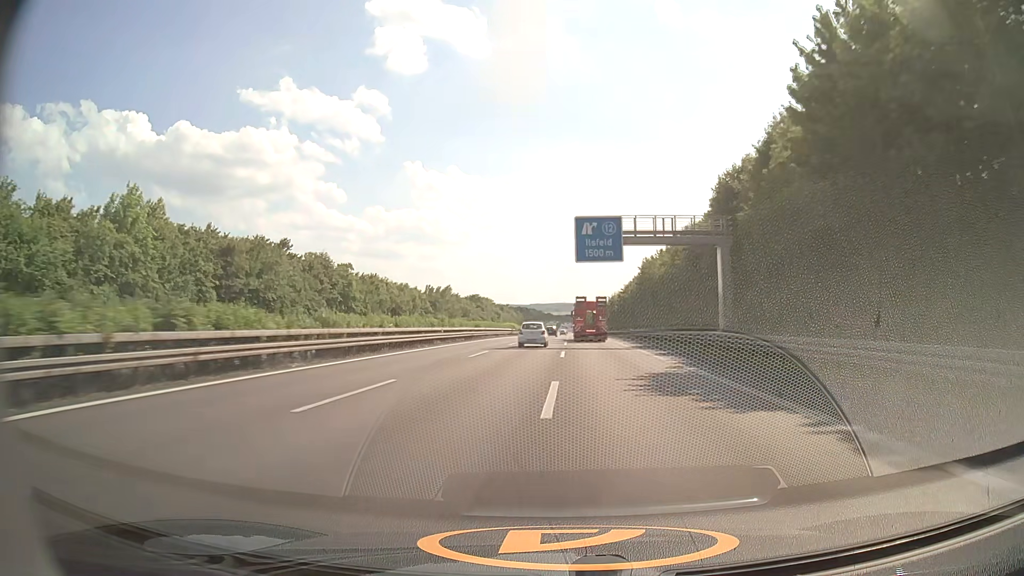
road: motorway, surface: asphalt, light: Day
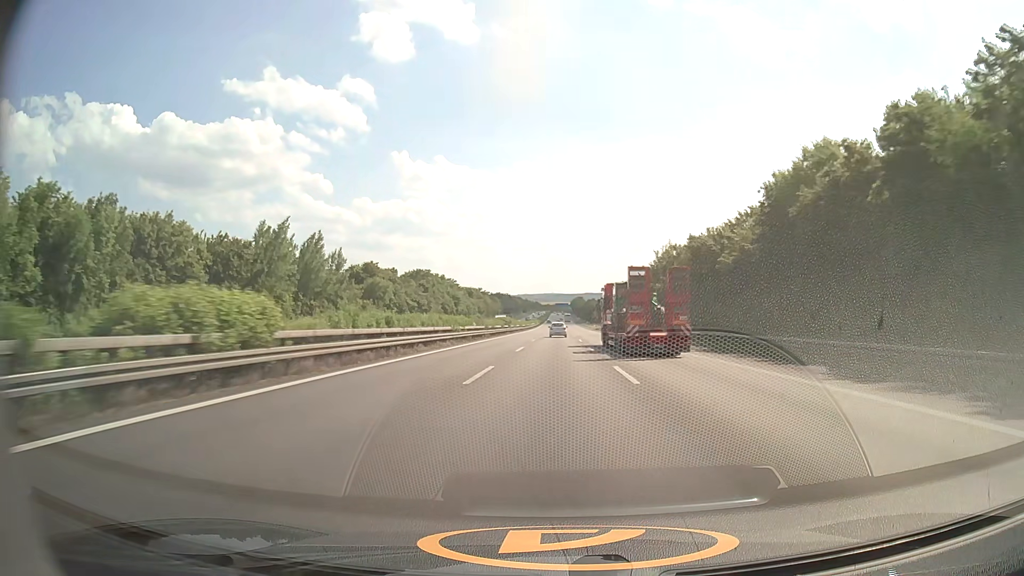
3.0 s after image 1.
(+0.6, +101.3) m; +1°
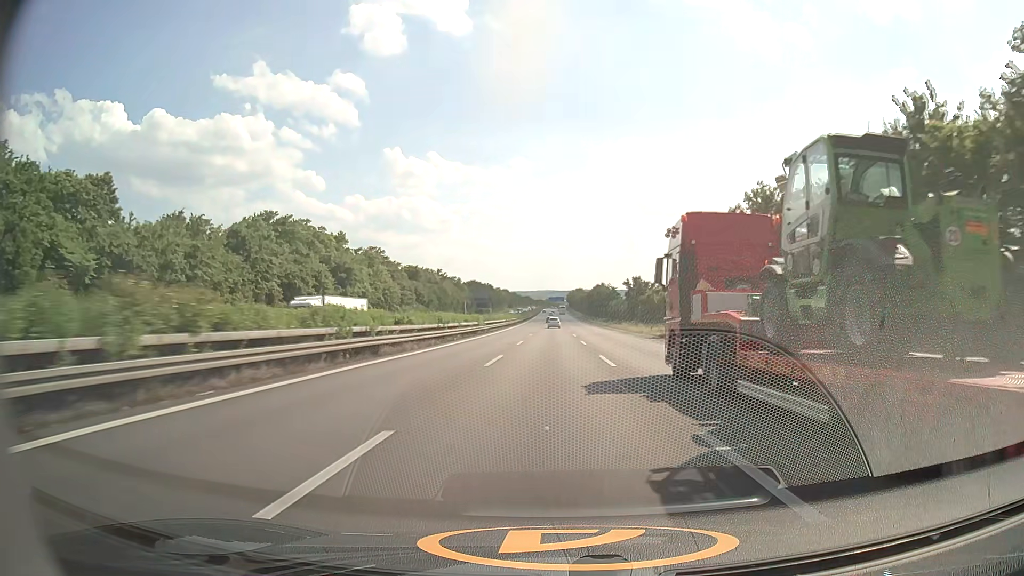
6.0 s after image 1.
(+1.0, +102.2) m; +1°
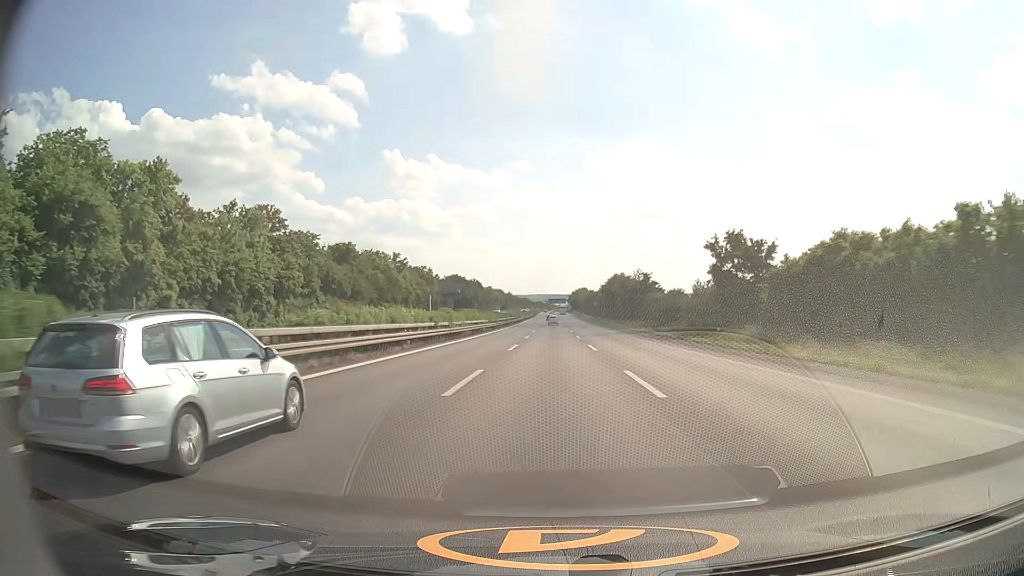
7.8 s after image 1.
(-0.1, +61.5) m; 0°
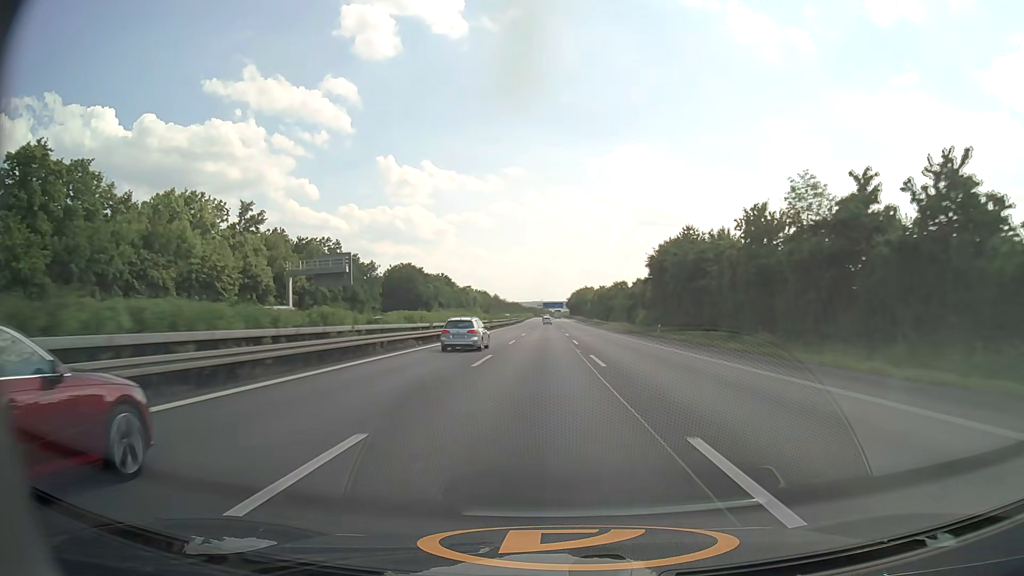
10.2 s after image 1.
(+0.3, +81.3) m; 0°
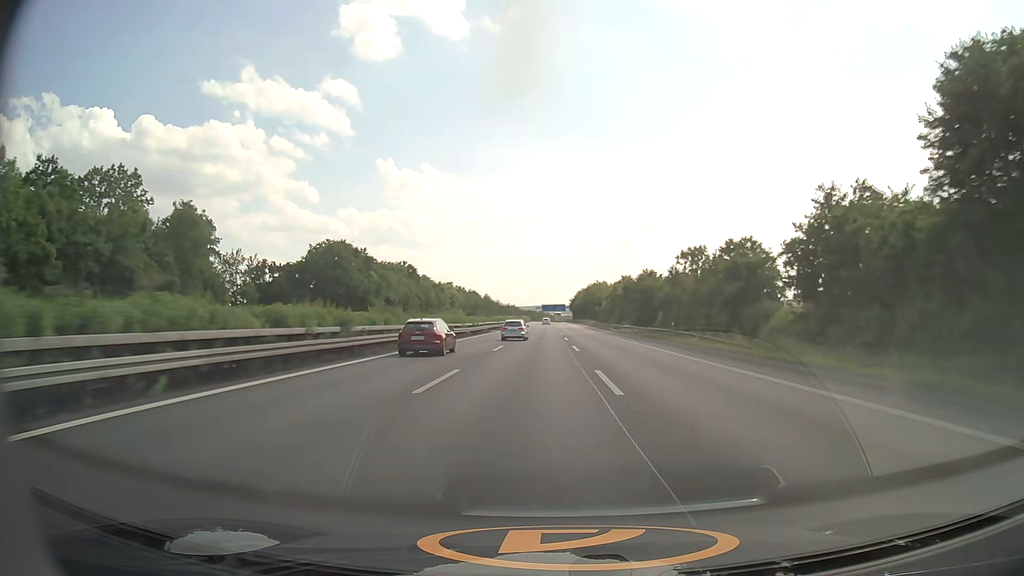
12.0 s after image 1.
(-0.1, +60.8) m; 0°
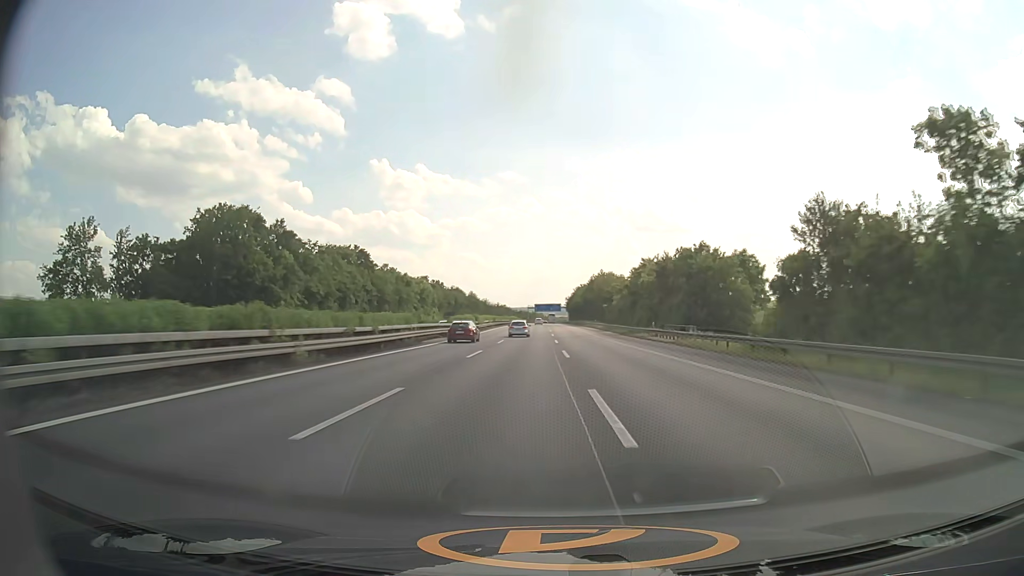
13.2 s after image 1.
(+0.2, +40.8) m; 0°
